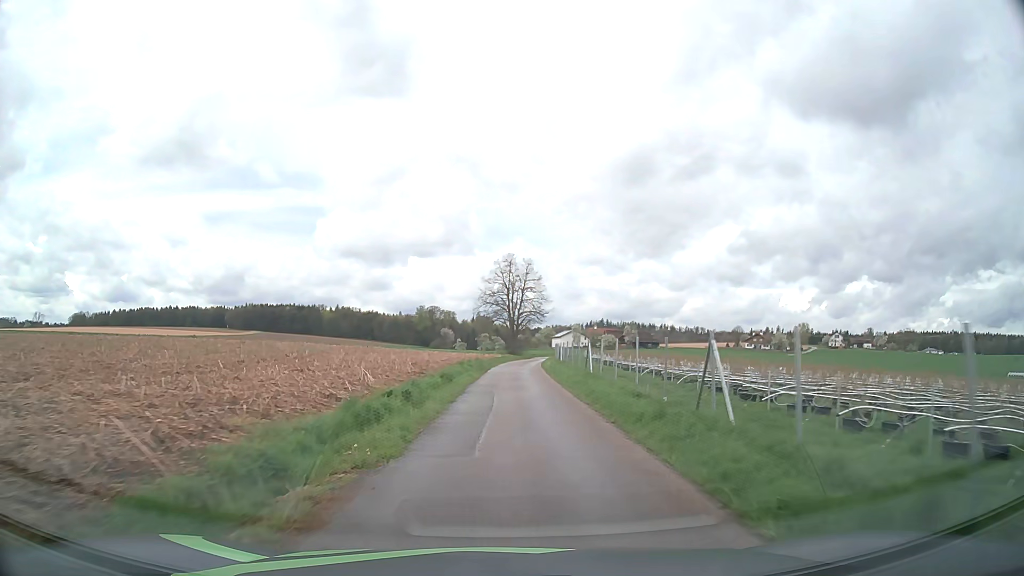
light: Day
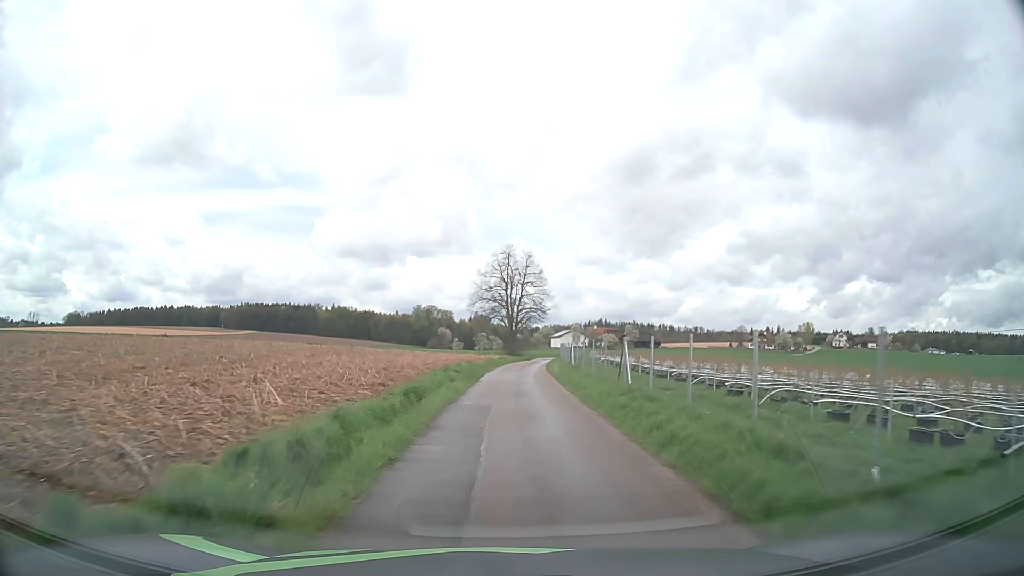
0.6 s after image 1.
(0.0, +8.1) m; 0°
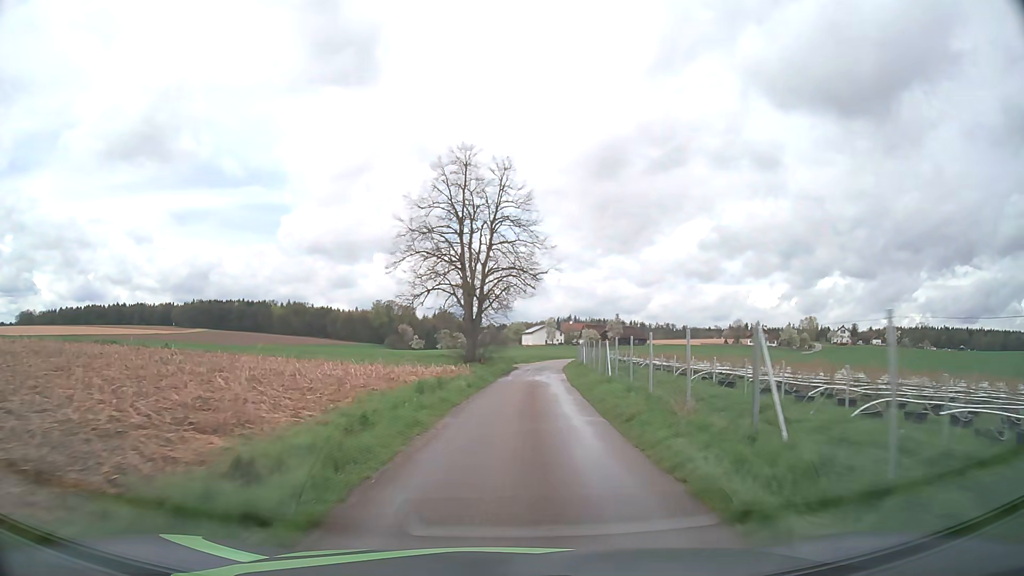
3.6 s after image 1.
(+0.9, +41.3) m; +3°
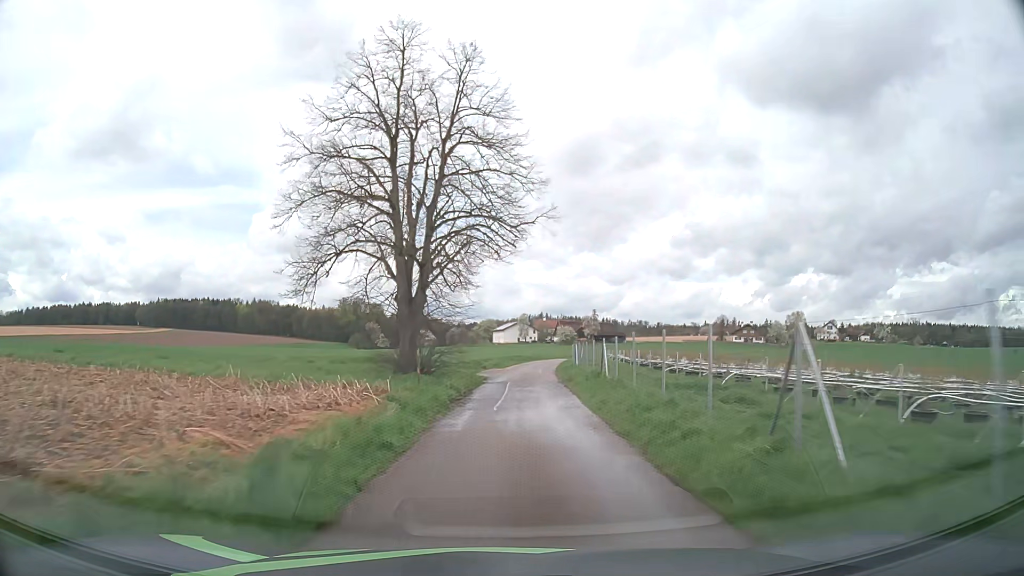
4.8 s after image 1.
(+0.4, +17.1) m; +3°
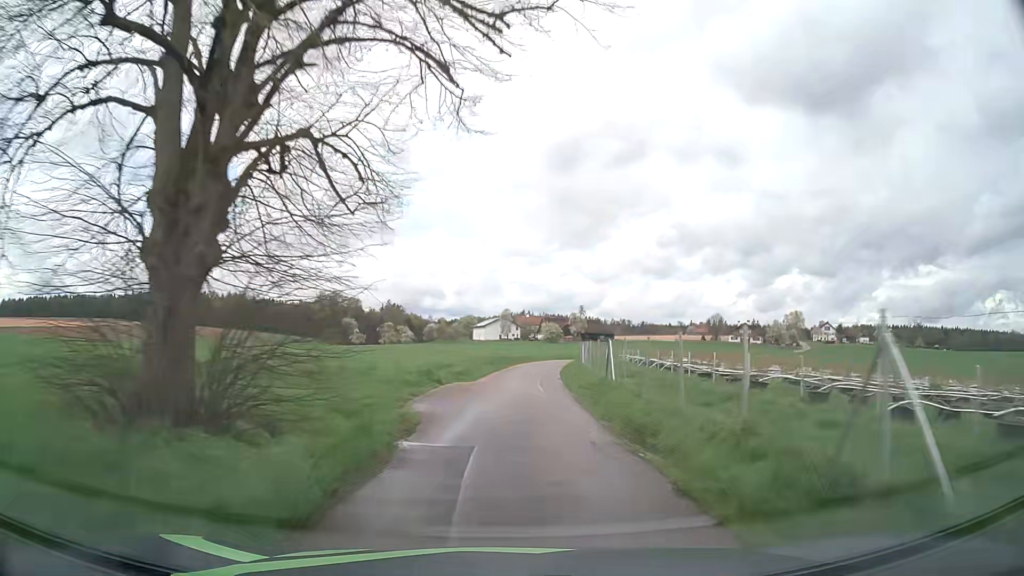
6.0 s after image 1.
(+0.2, +17.5) m; +1°
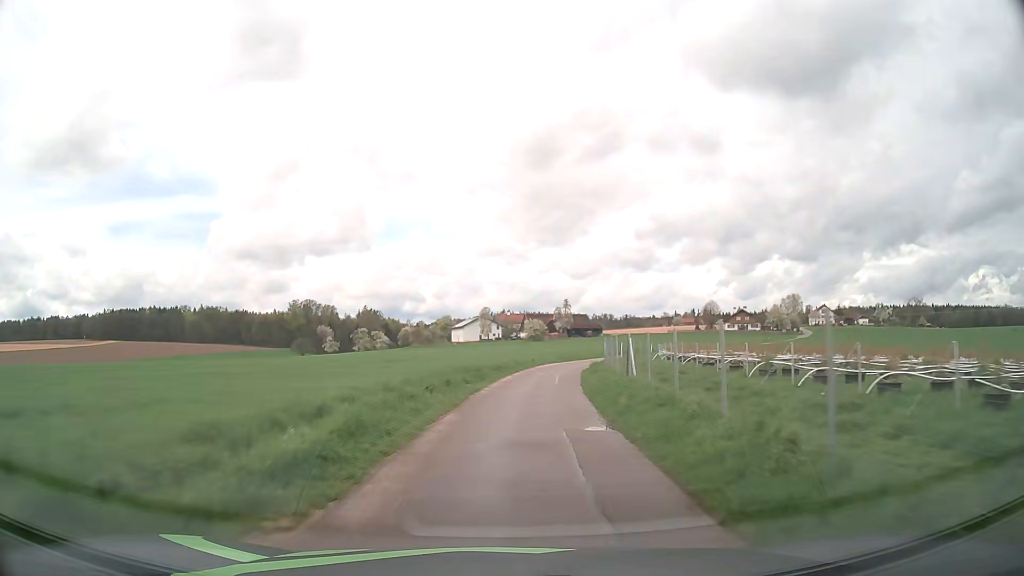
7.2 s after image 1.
(+0.3, +17.8) m; +2°
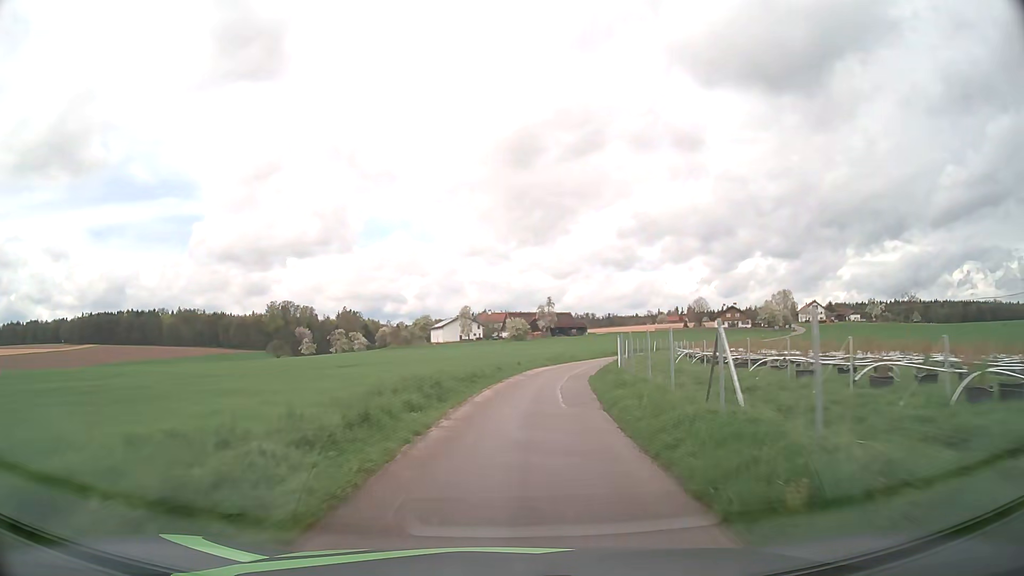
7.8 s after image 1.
(+0.1, +9.0) m; +1°
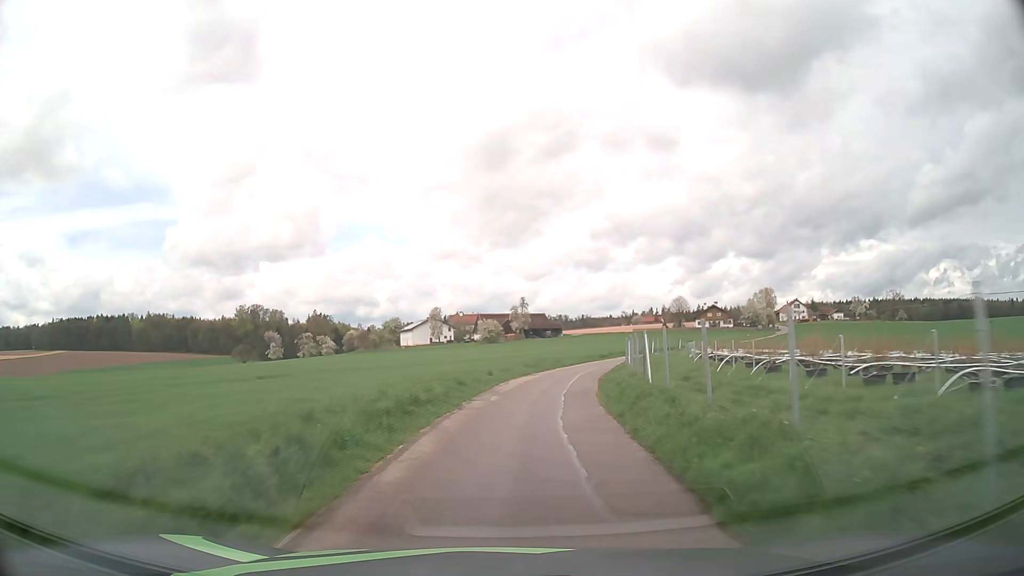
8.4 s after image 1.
(+0.2, +9.1) m; +2°
